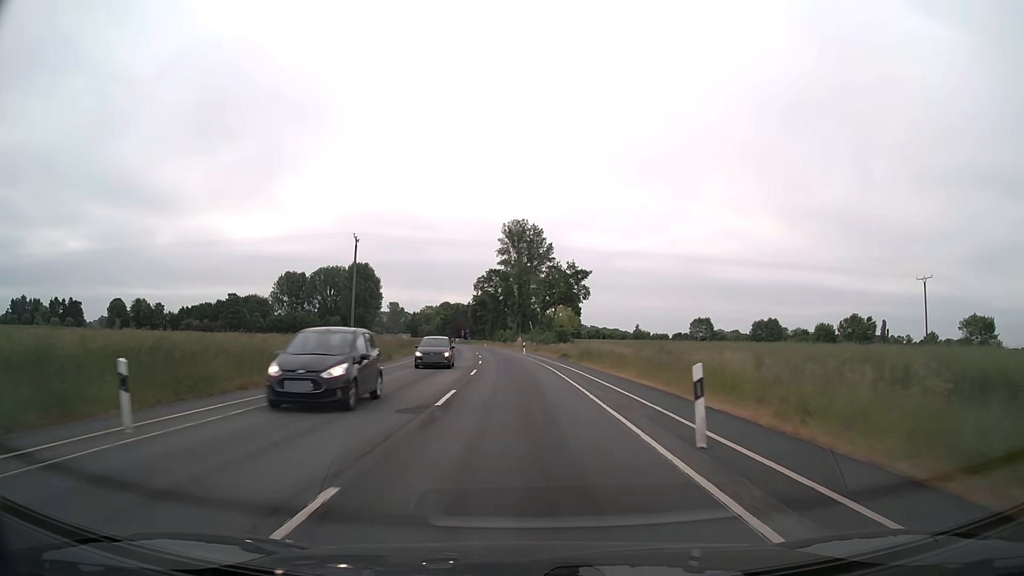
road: secondary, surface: asphalt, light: Day
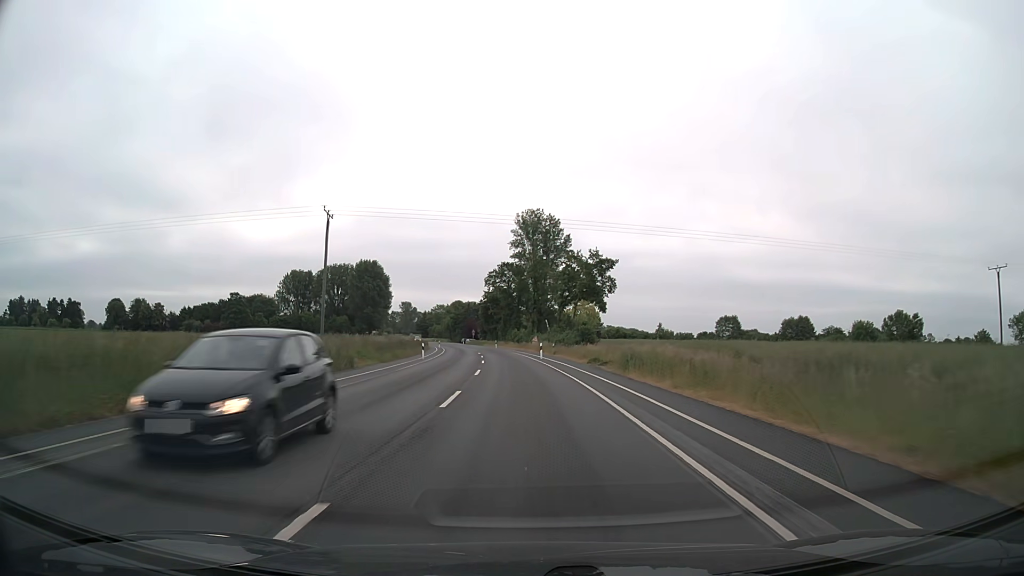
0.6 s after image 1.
(-0.1, +12.7) m; -1°
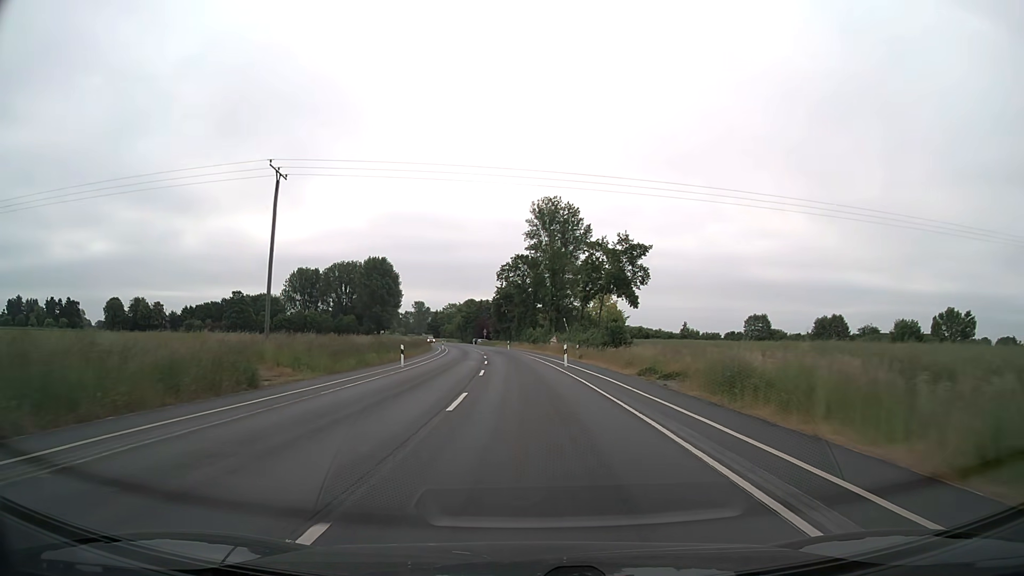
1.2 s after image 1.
(-0.2, +12.7) m; -1°
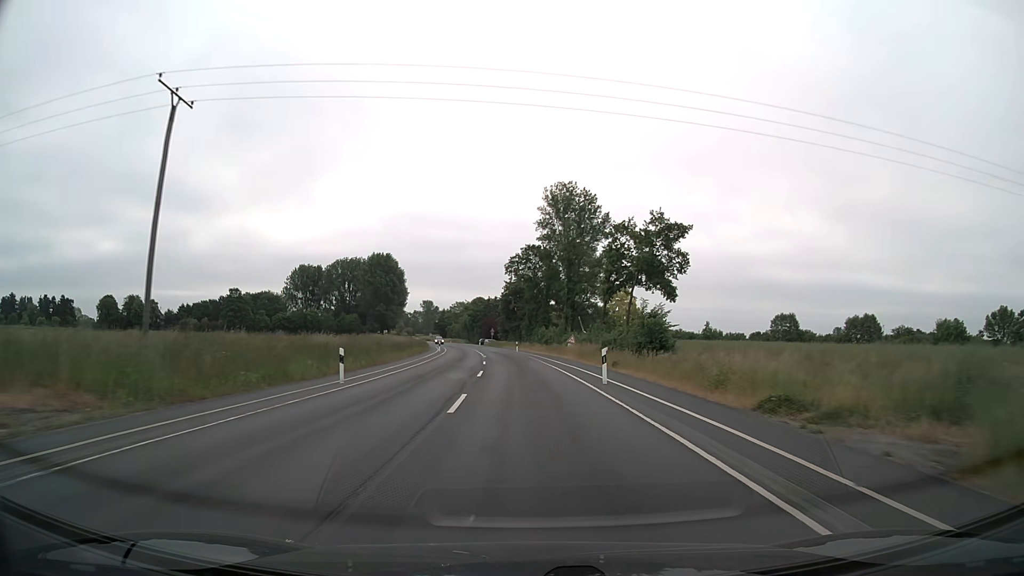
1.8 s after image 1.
(-0.1, +12.7) m; -1°
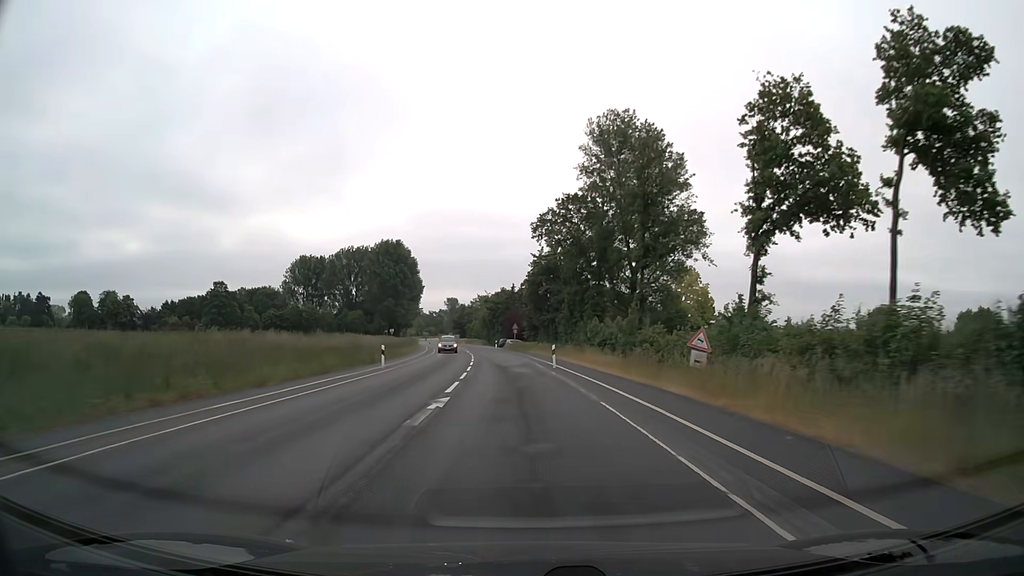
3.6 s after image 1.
(-0.8, +38.0) m; -3°
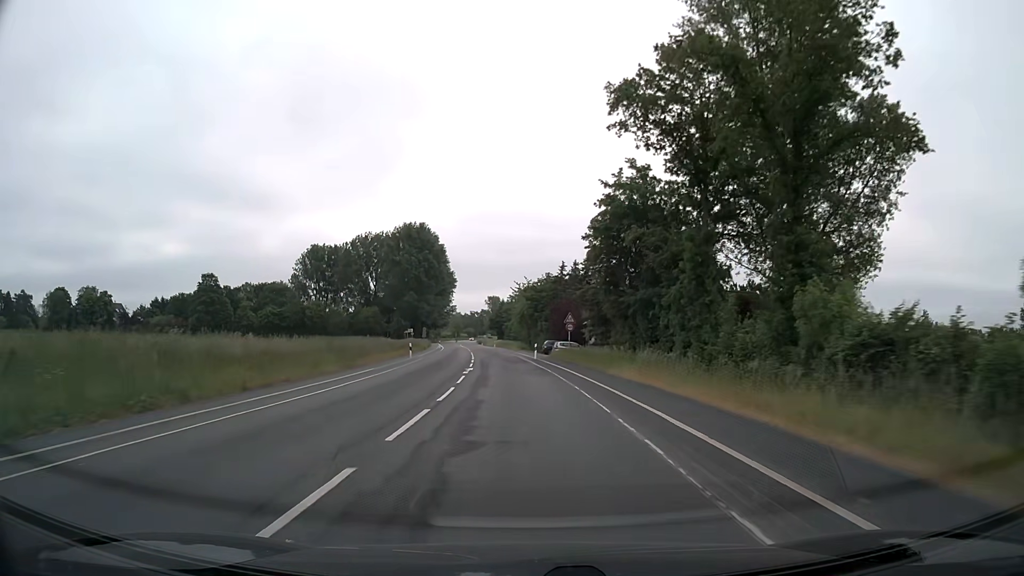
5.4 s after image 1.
(-1.2, +38.0) m; -4°
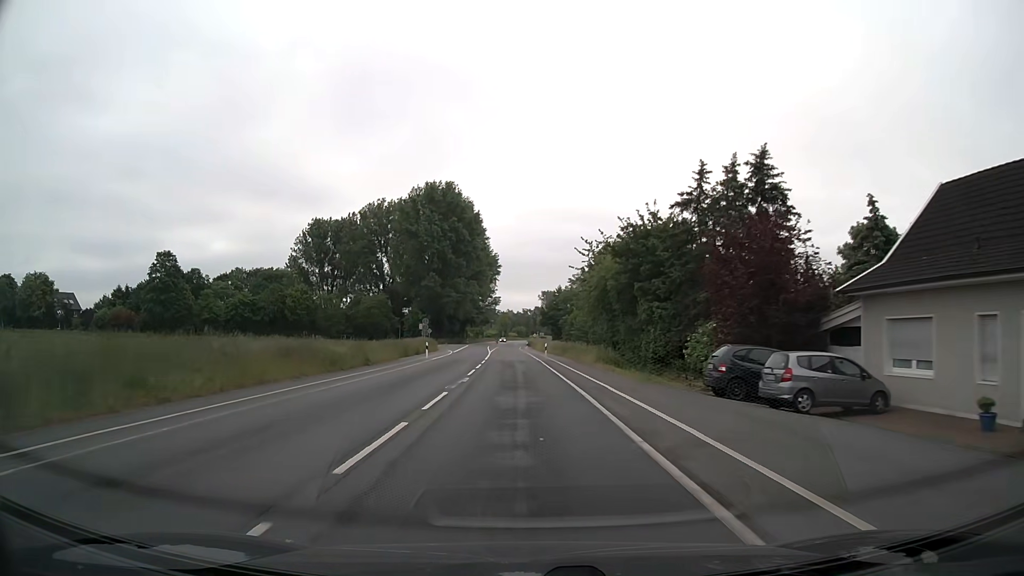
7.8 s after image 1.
(-2.4, +50.6) m; -5°
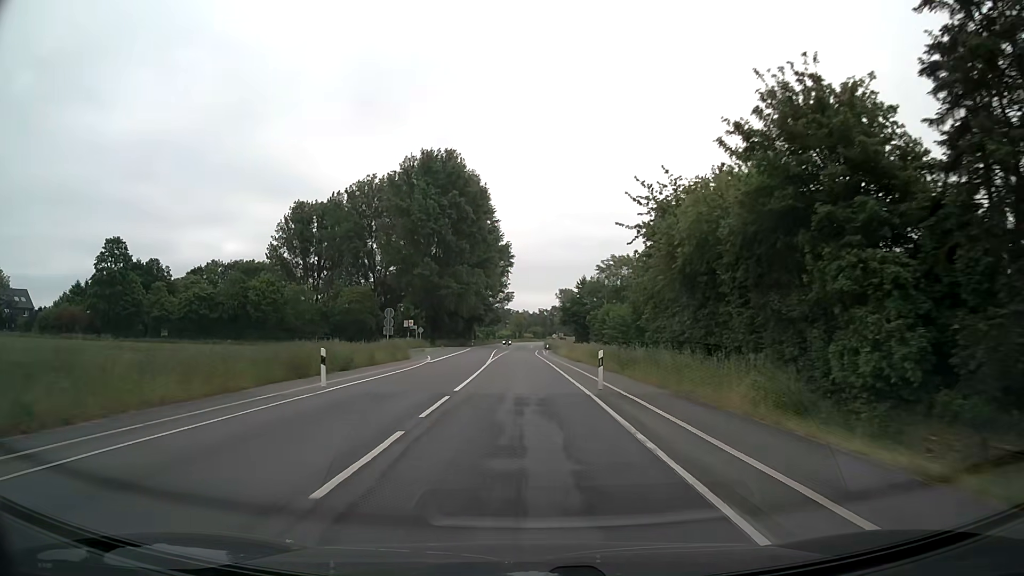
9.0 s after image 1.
(-0.4, +25.3) m; -2°
(0, +10) (0, +20) (0, +30) (0, +40) (0, +50) (0, +60) (-1, +70) (-1, +80) (0, +90) (0, +100) m
